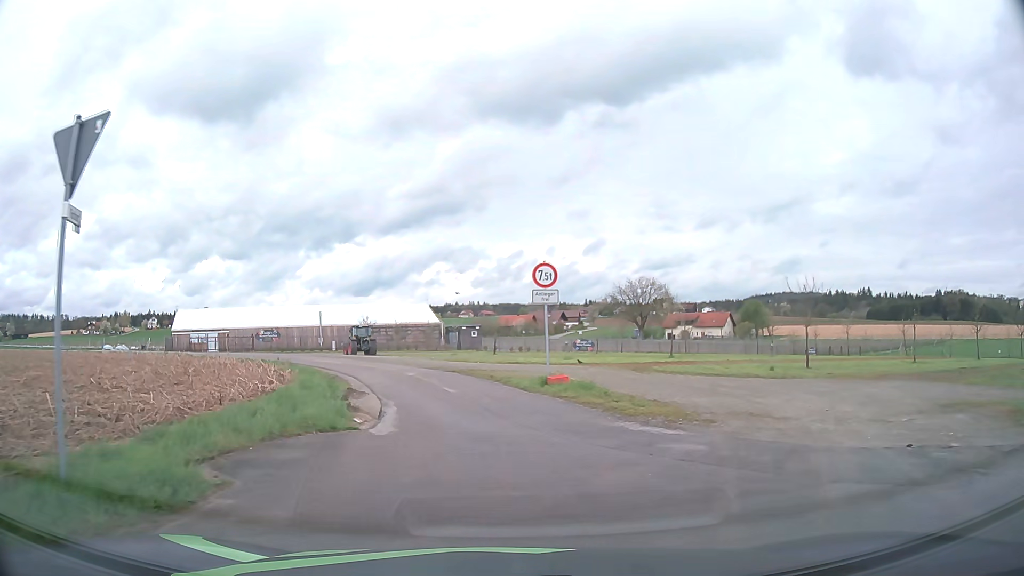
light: Day
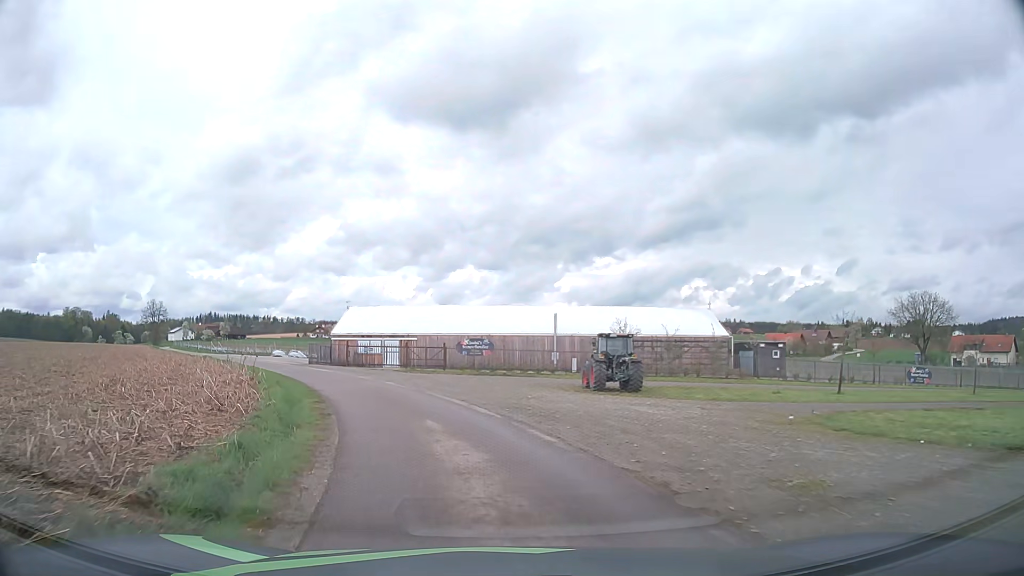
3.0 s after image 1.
(-4.5, +23.9) m; -22°
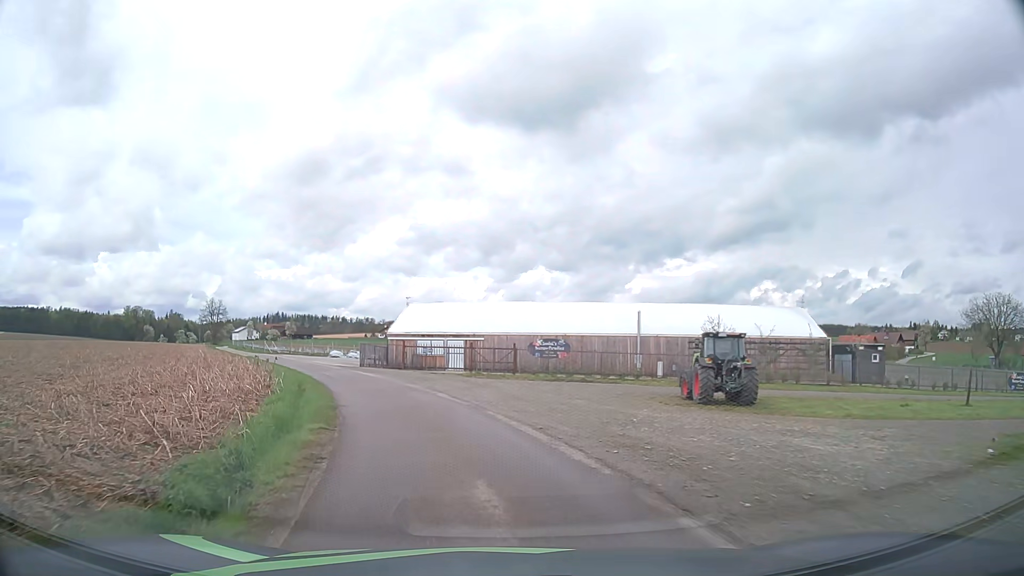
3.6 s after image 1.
(-0.3, +5.5) m; -6°
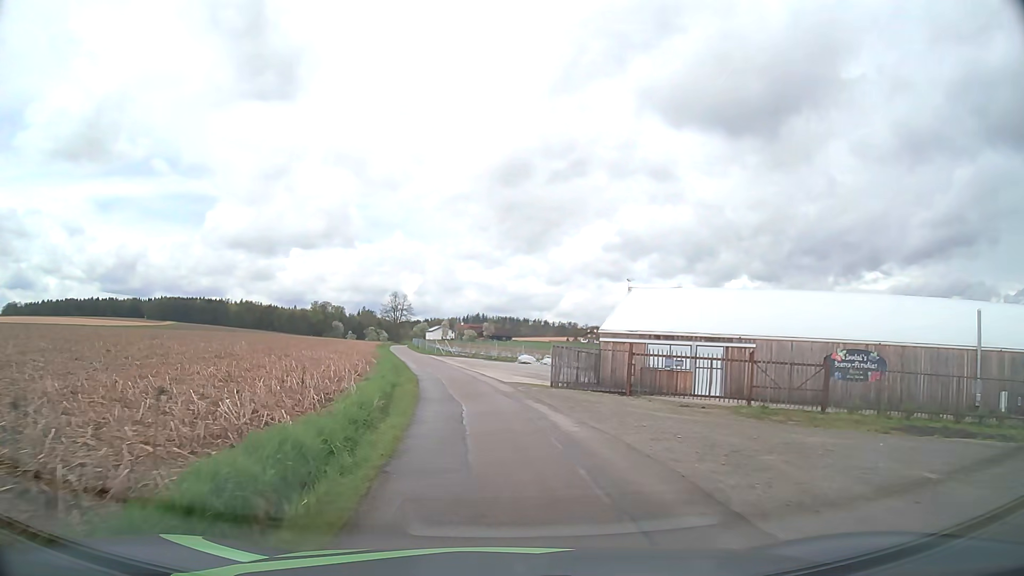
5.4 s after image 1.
(-3.1, +17.7) m; -18°
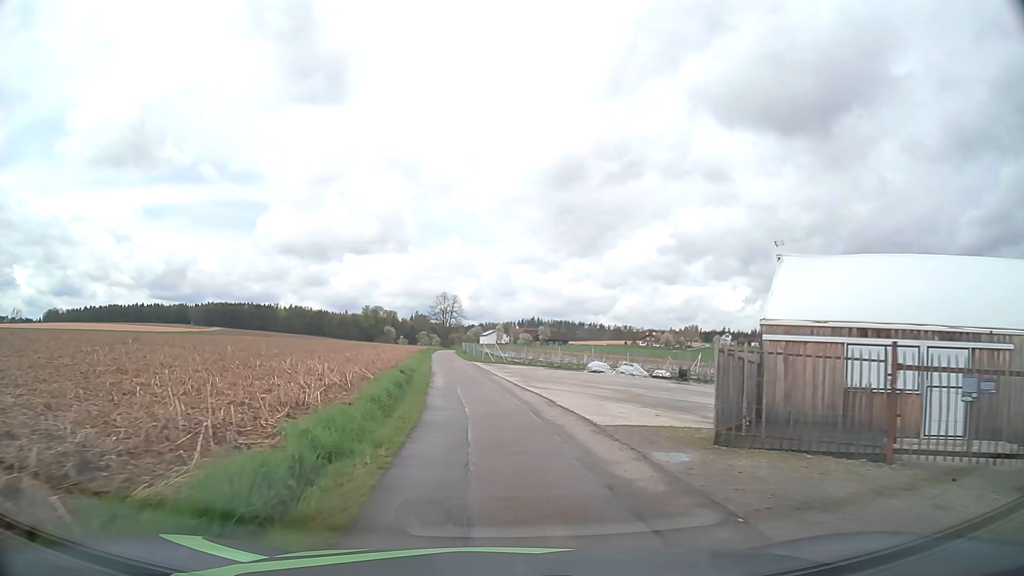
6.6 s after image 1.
(-0.5, +13.3) m; -4°
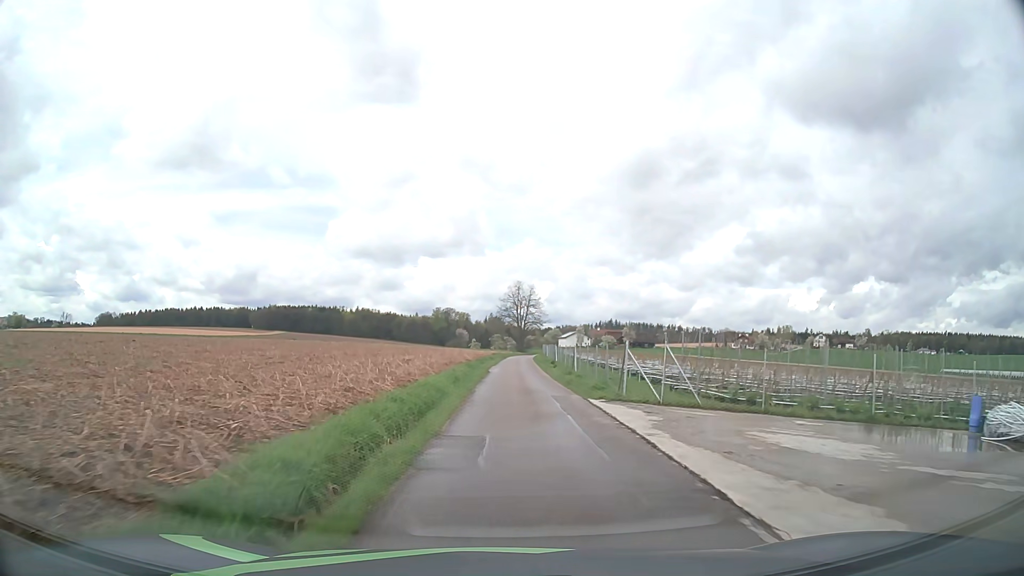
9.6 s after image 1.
(-2.9, +36.0) m; -7°
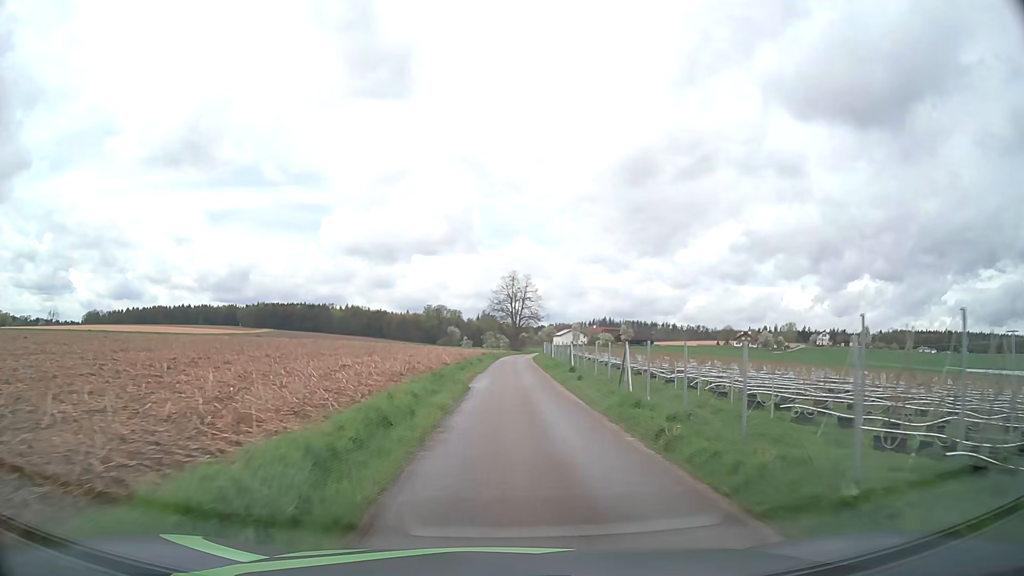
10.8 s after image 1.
(0.0, +15.4) m; 0°
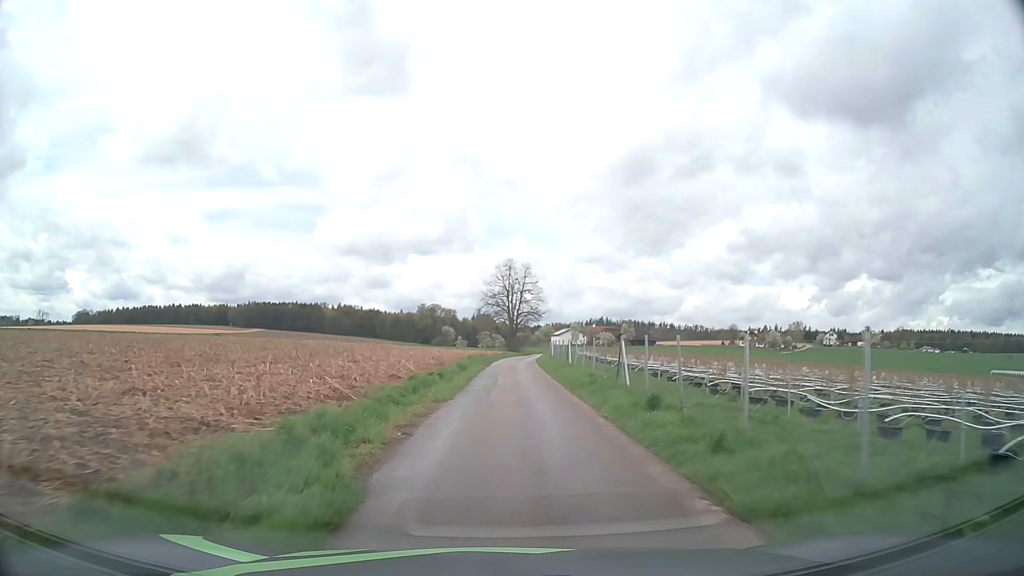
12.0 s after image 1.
(+0.2, +15.7) m; +1°
(0, +10) (0, +20) (0, +30) (0, +40) (0, +50) (+1, +60) (+2, +70) (+2, +80) (+3, +90) (+5, +100) m
